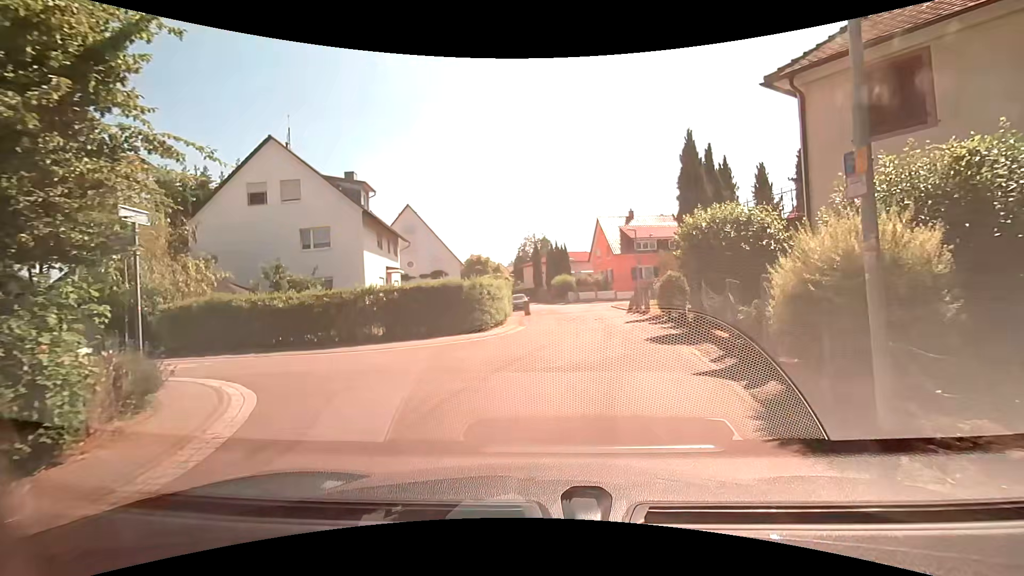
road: residential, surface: asphalt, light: Day
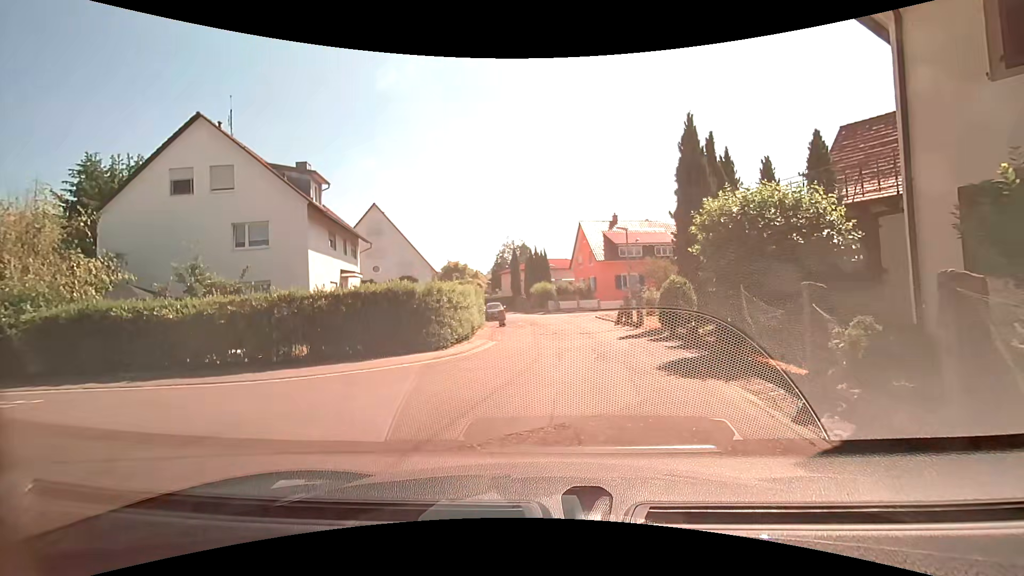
(-0.1, +3.9) m; +1°
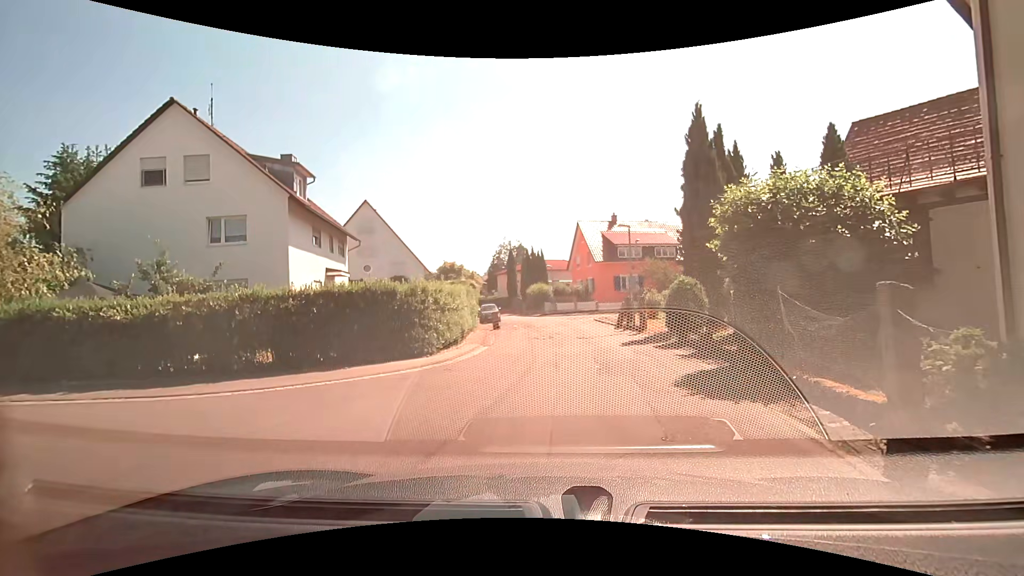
(0.0, +1.5) m; -1°
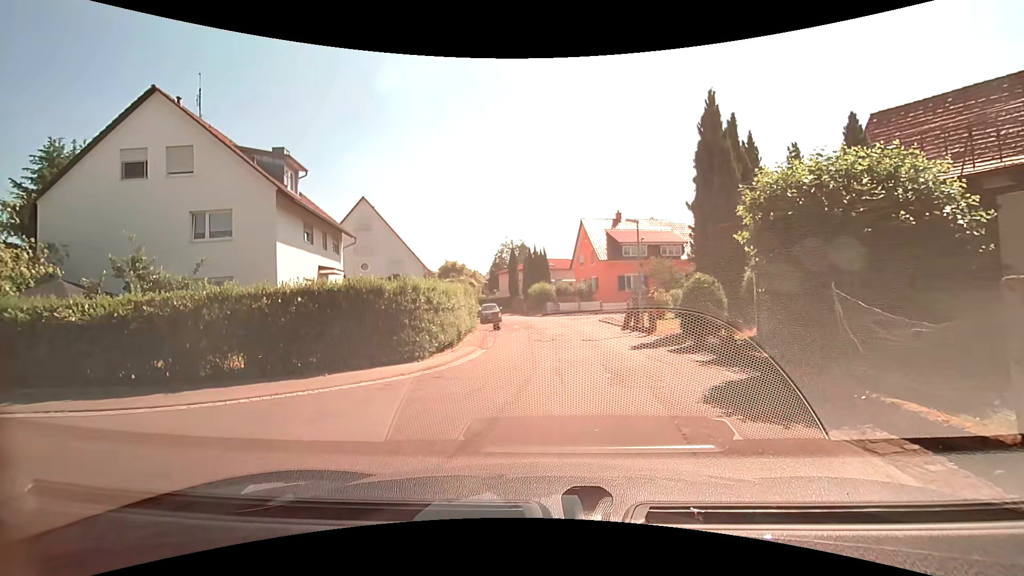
(0.0, +1.2) m; -1°
